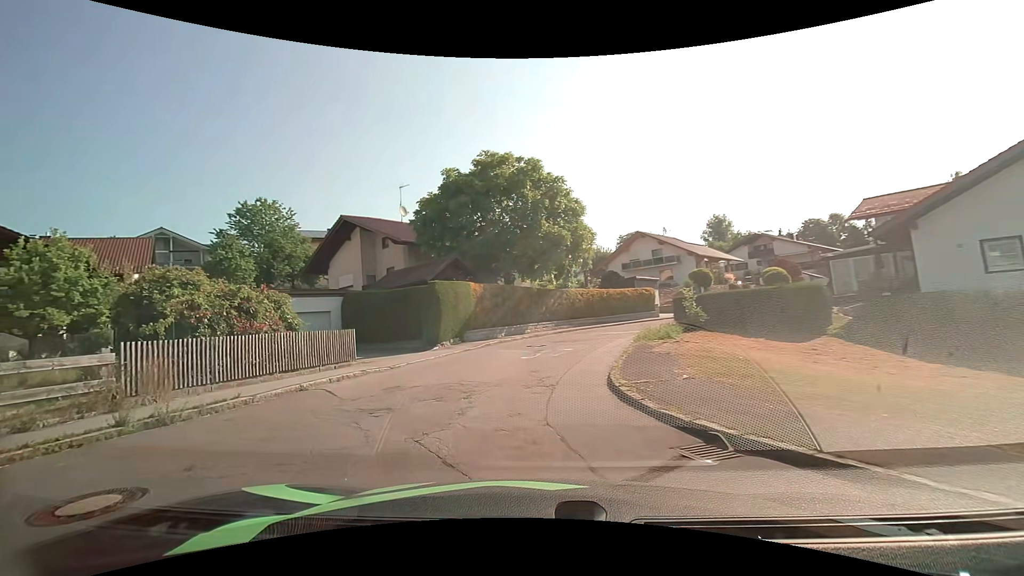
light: Day
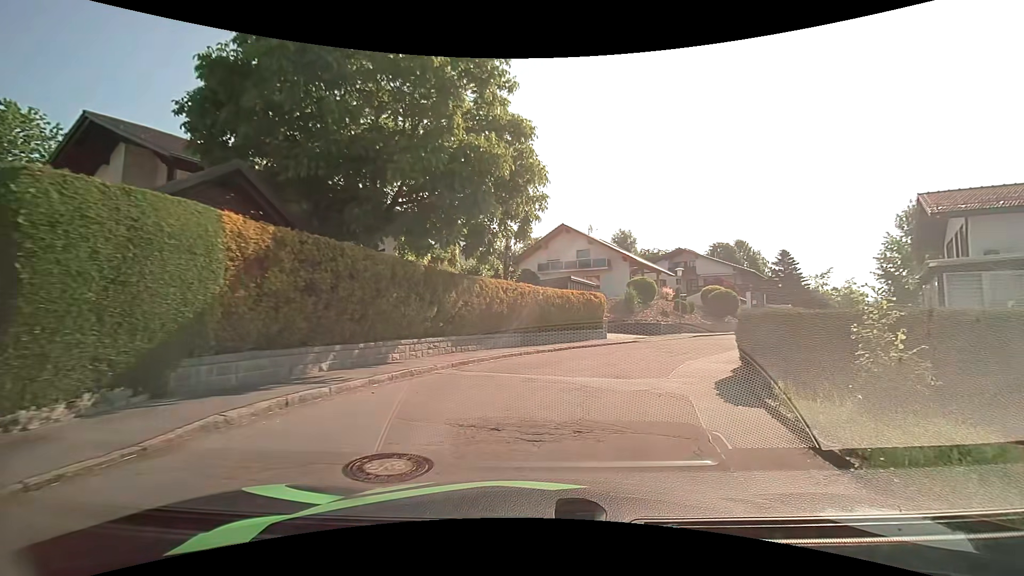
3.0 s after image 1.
(-0.2, +15.1) m; +13°
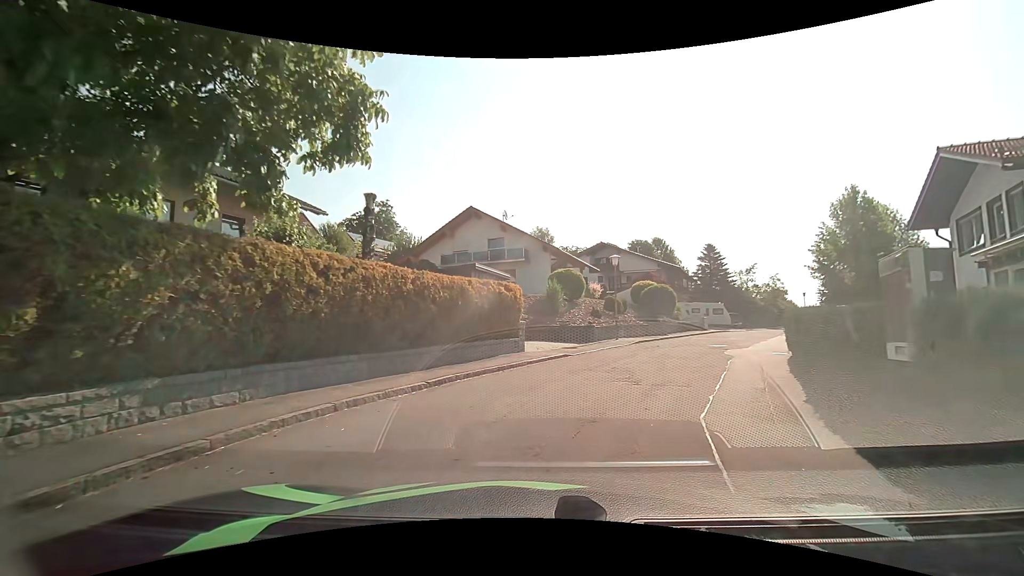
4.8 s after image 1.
(+1.0, +8.8) m; +10°
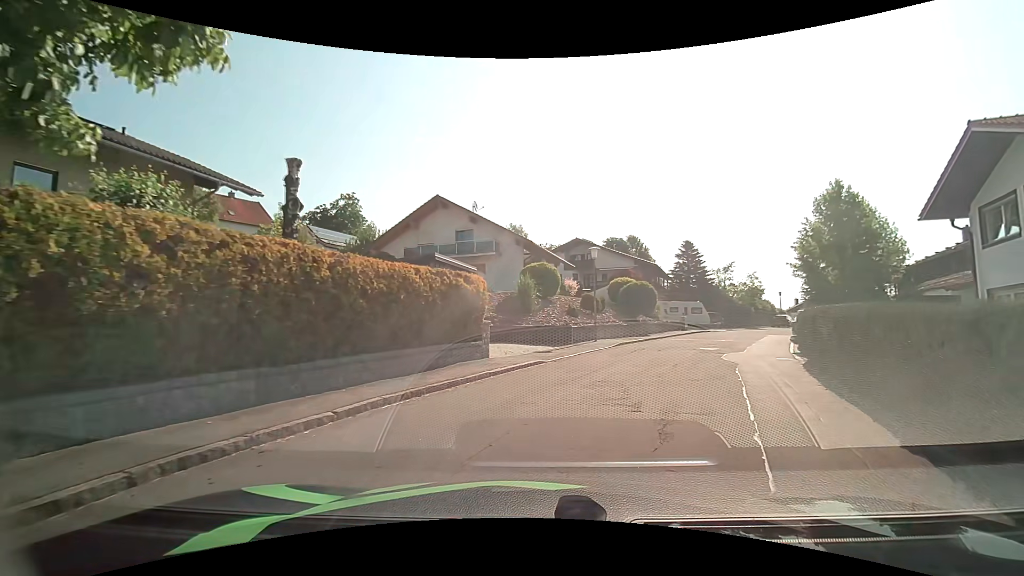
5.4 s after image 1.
(+0.1, +3.0) m; +2°
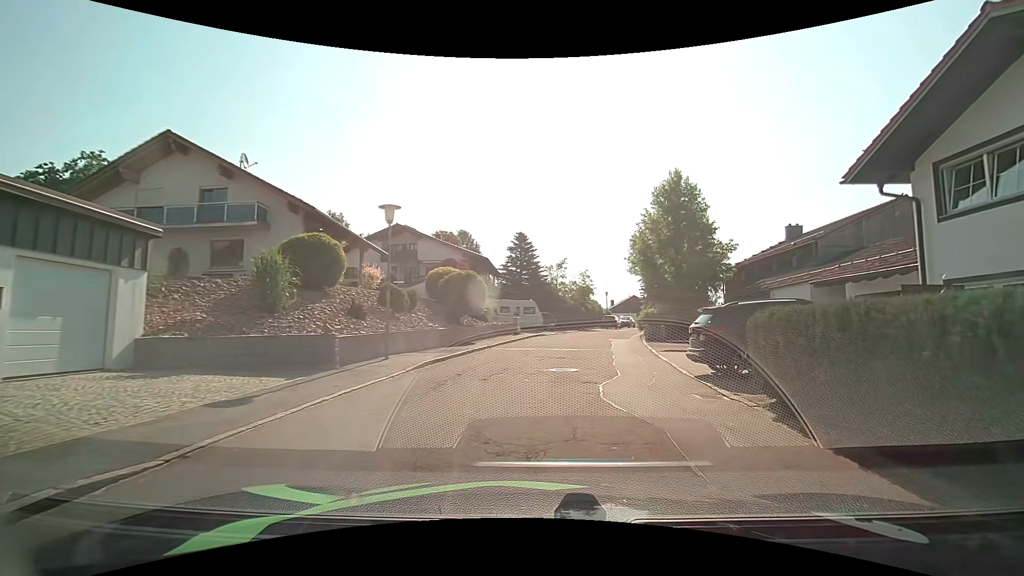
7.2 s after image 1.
(+1.8, +9.2) m; +21°
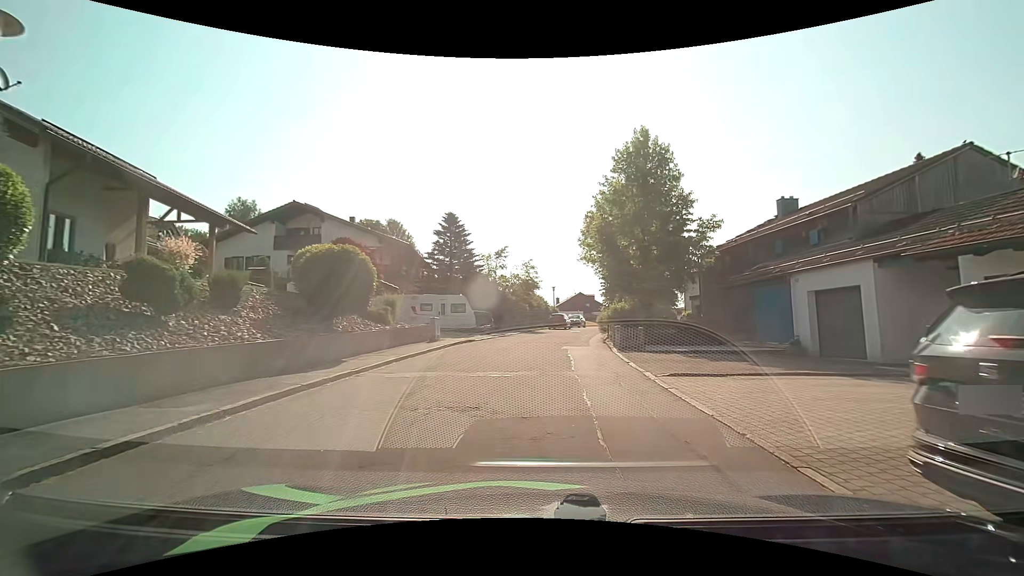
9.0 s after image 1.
(+0.6, +9.1) m; +5°
